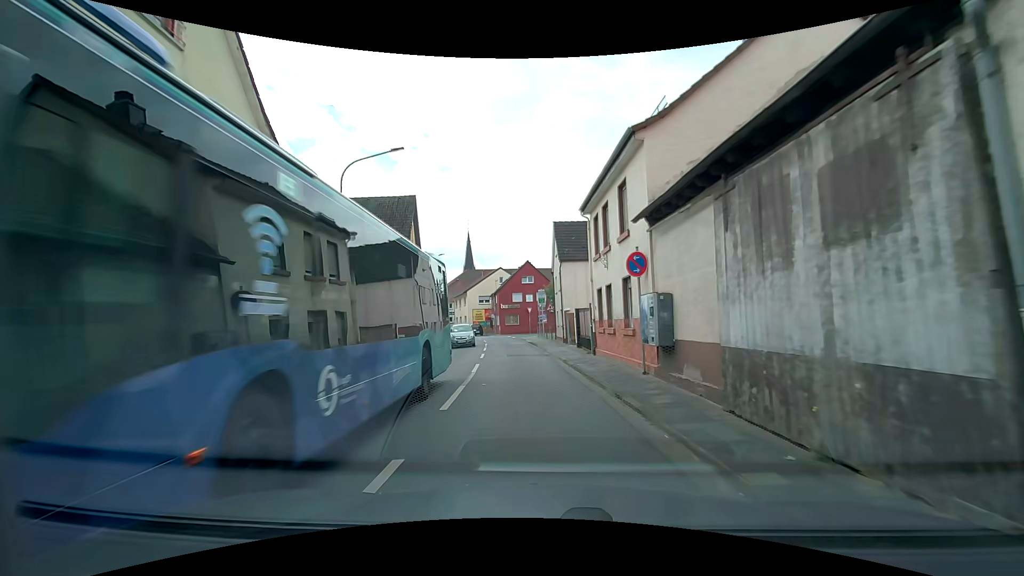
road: tertiary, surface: asphalt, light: Day
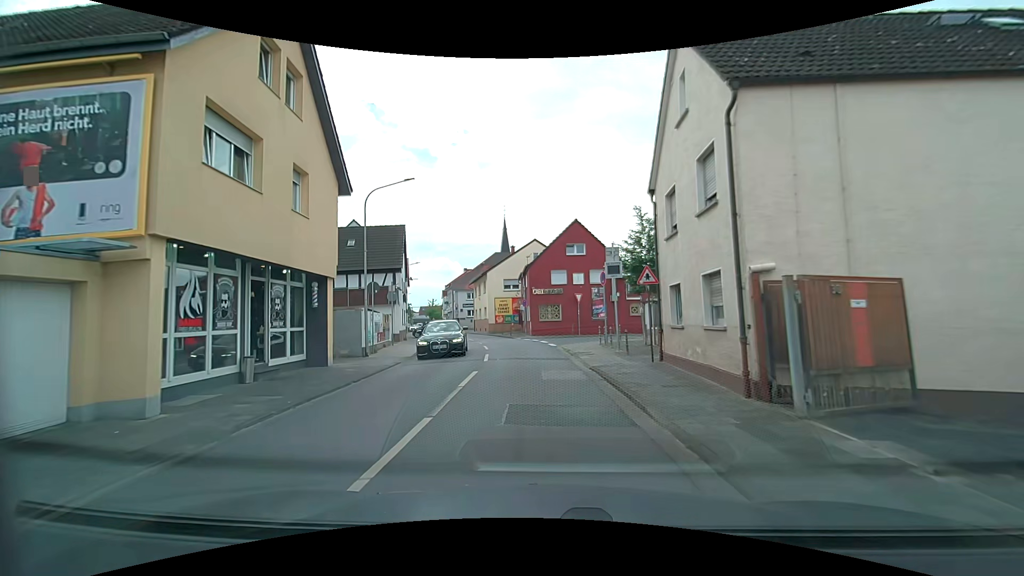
(-0.6, +22.3) m; -4°
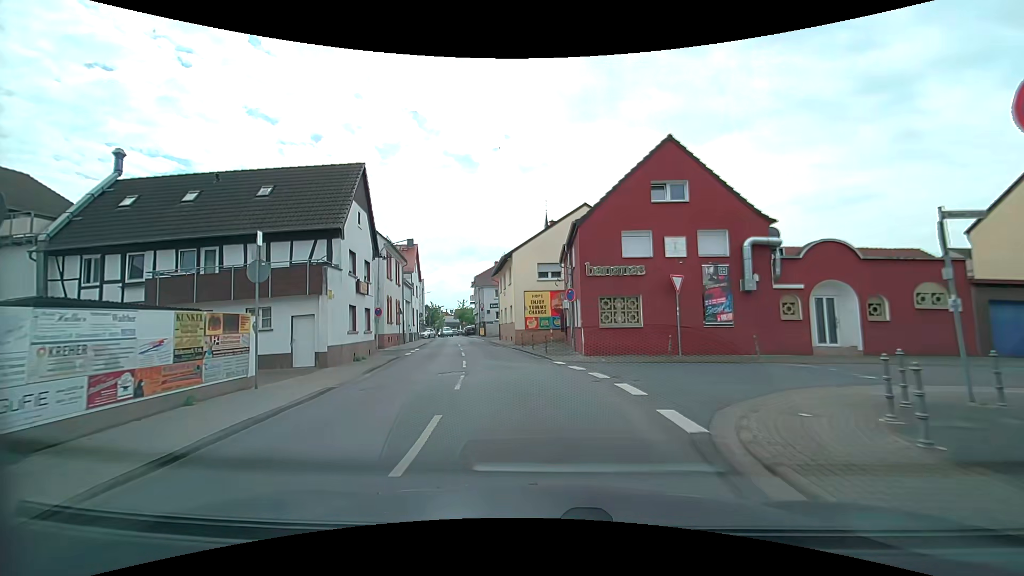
(-0.4, +17.8) m; -4°
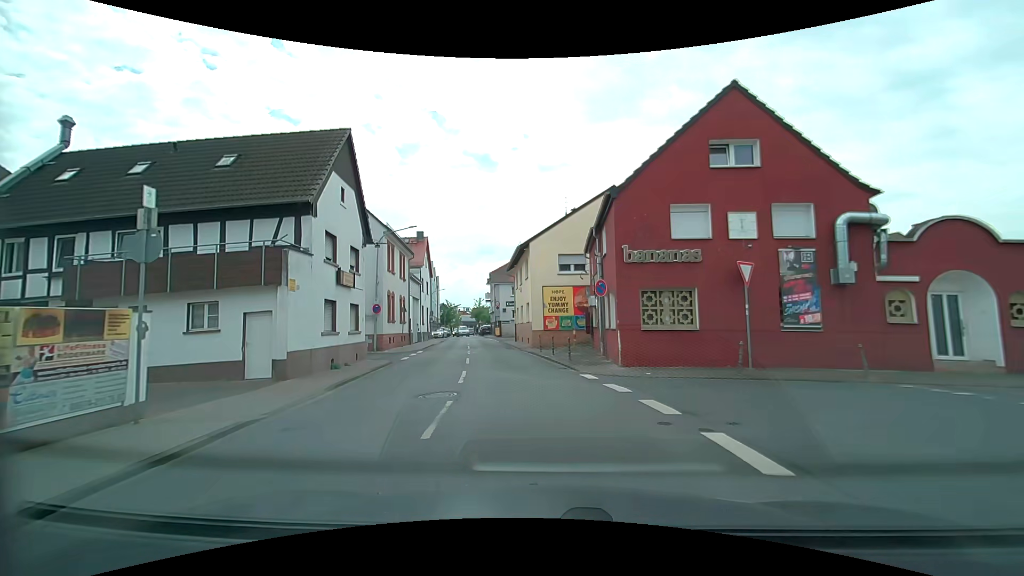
(-0.1, +4.4) m; -3°
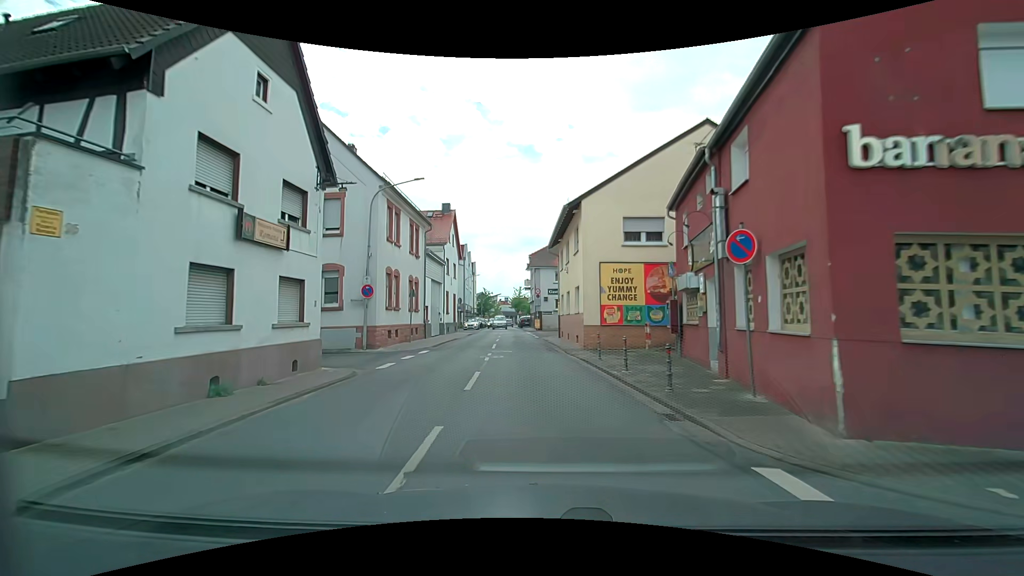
(-0.3, +8.9) m; -4°
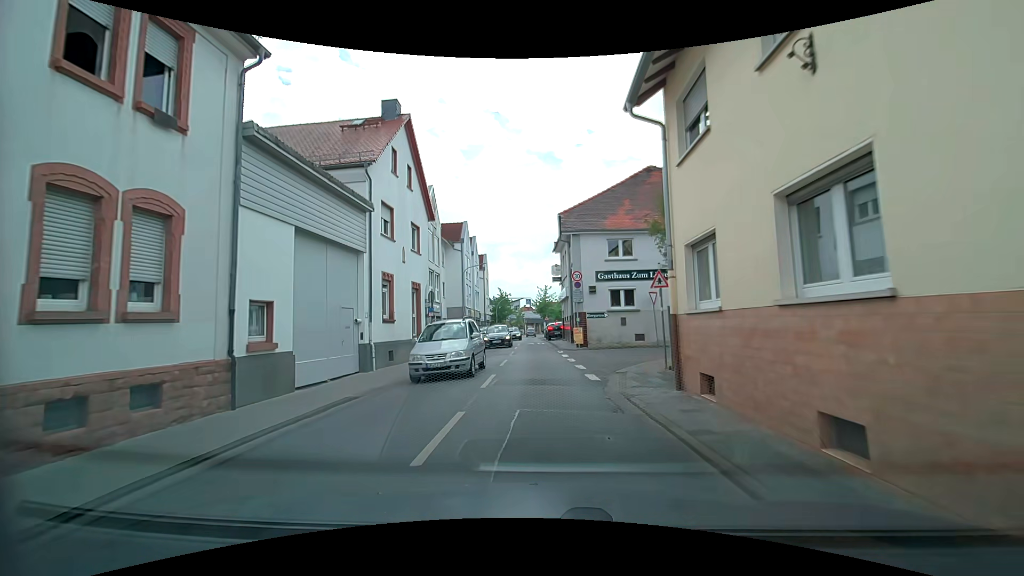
(-1.2, +22.5) m; -3°
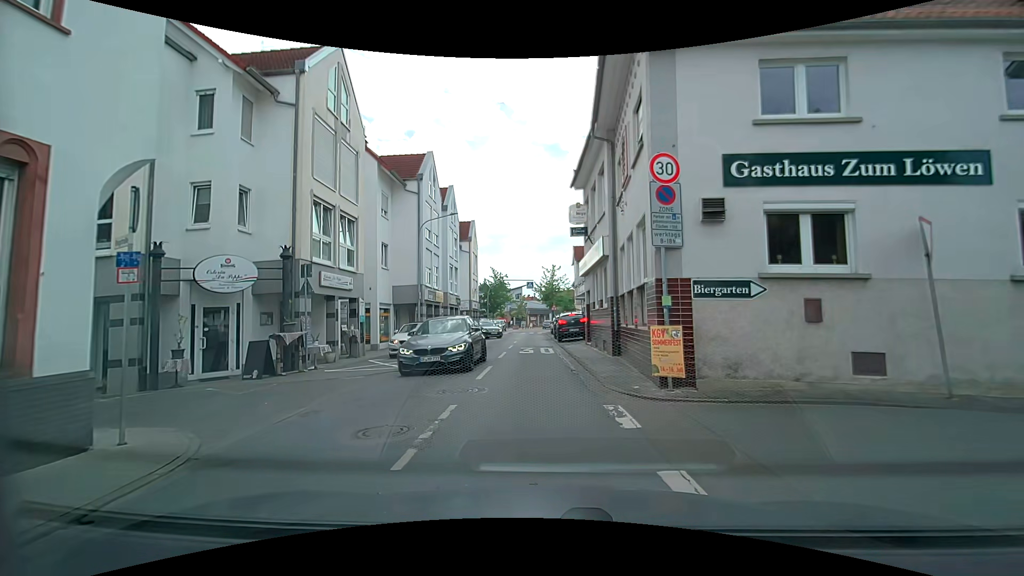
(-0.4, +18.1) m; -2°
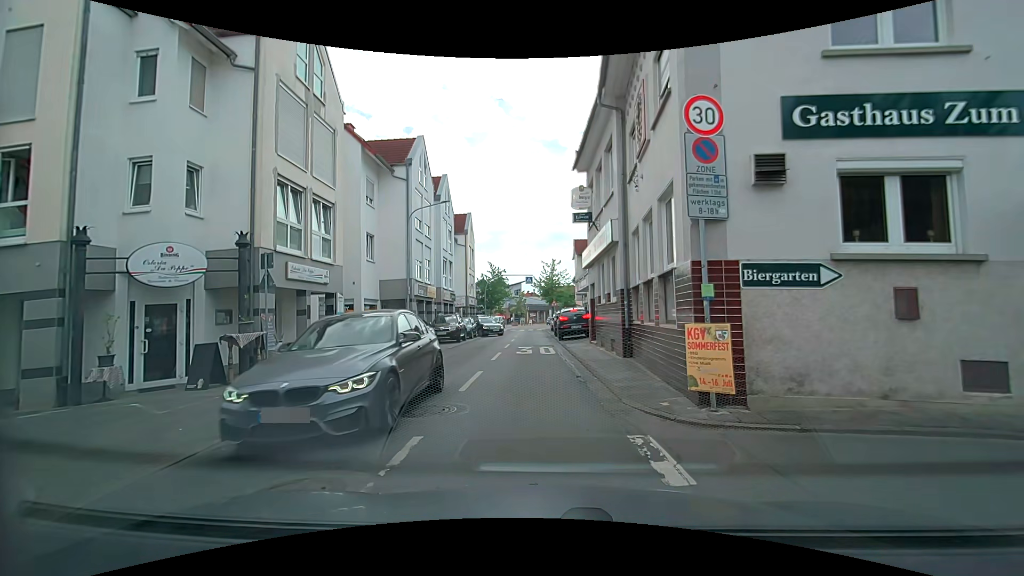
(+0.1, +2.1) m; 0°
